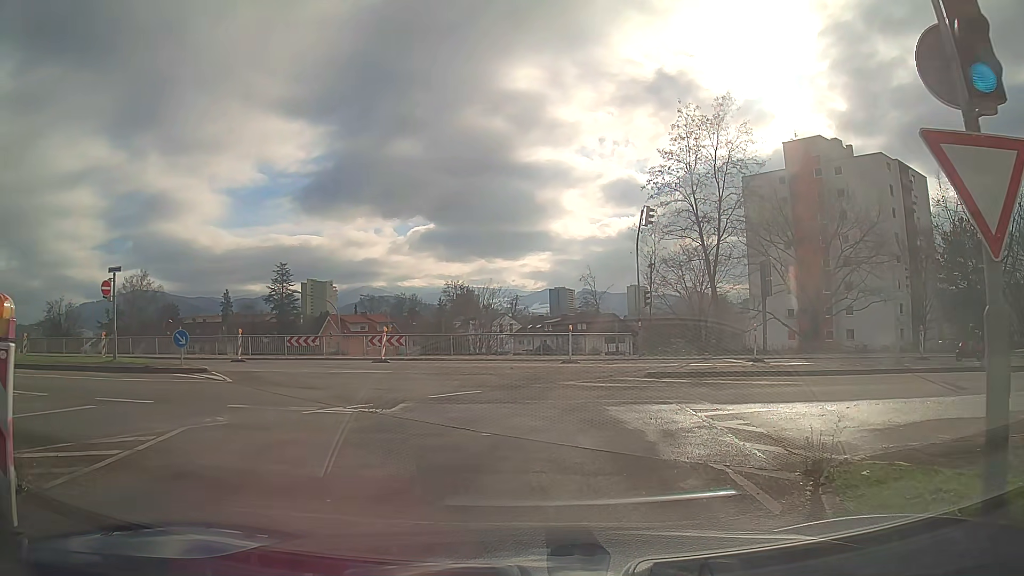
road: trunk_link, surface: asphalt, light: Day
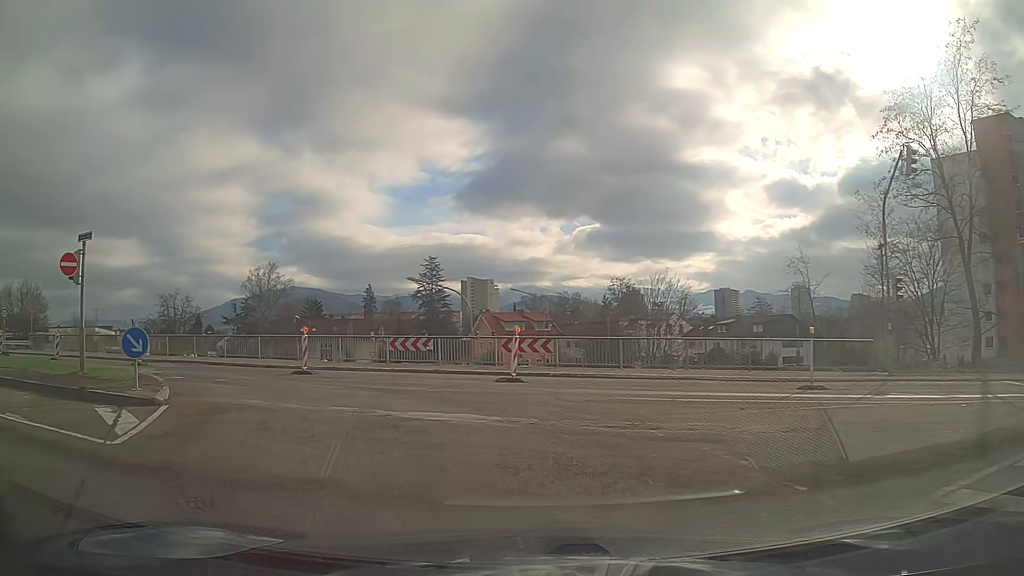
(-1.2, +11.1) m; -13°
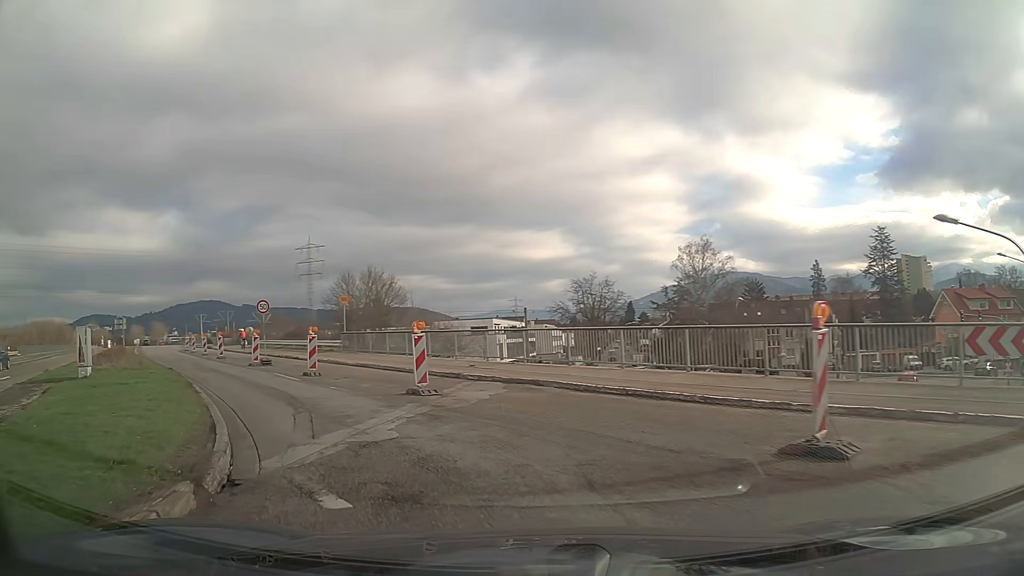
(-5.3, +14.8) m; -40°
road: secondary_link
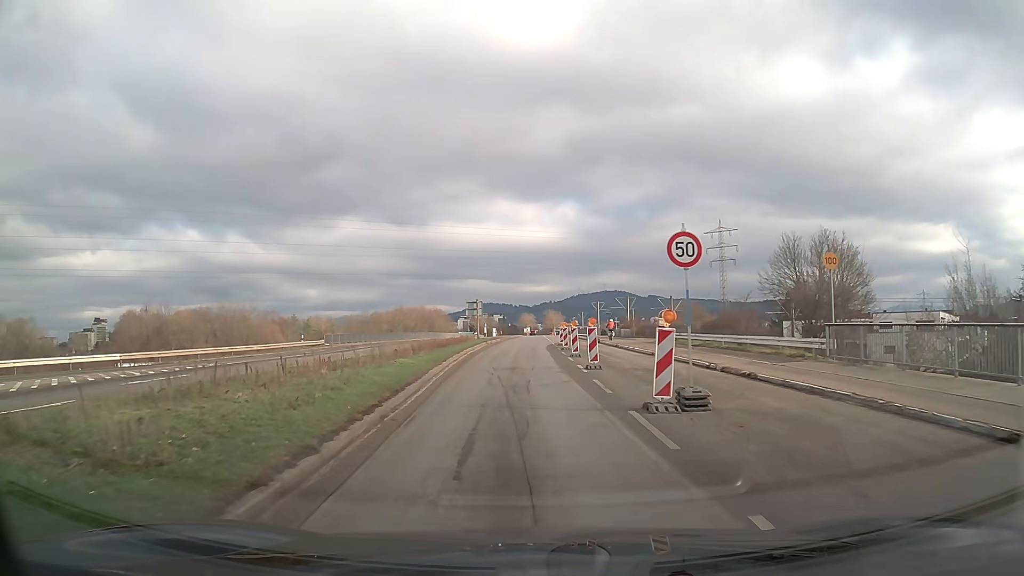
(-6.4, +17.7) m; -33°
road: secondary
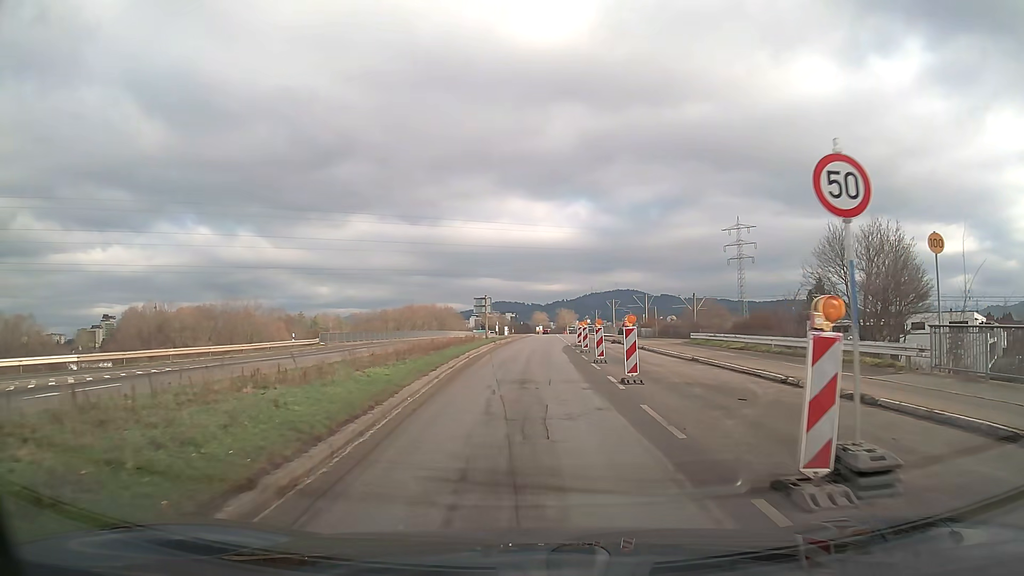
(-0.1, +5.4) m; -1°
